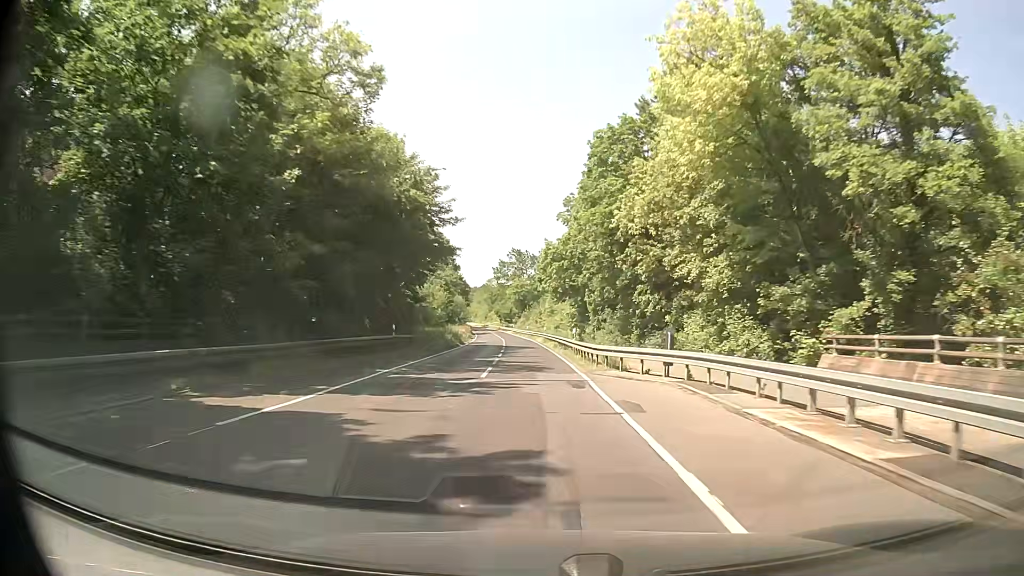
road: secondary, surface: asphalt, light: Day
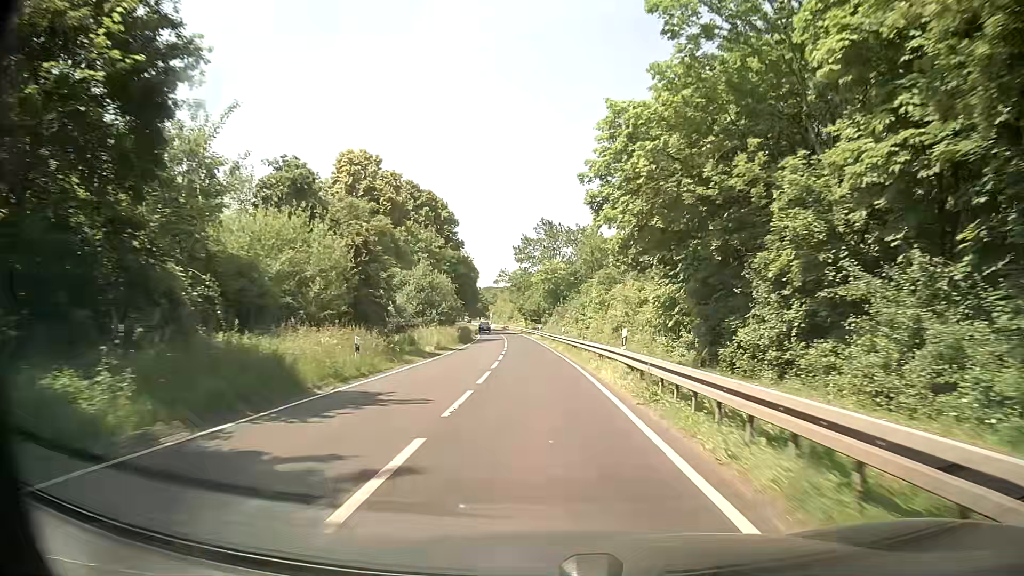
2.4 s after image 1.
(-1.0, +43.7) m; -3°
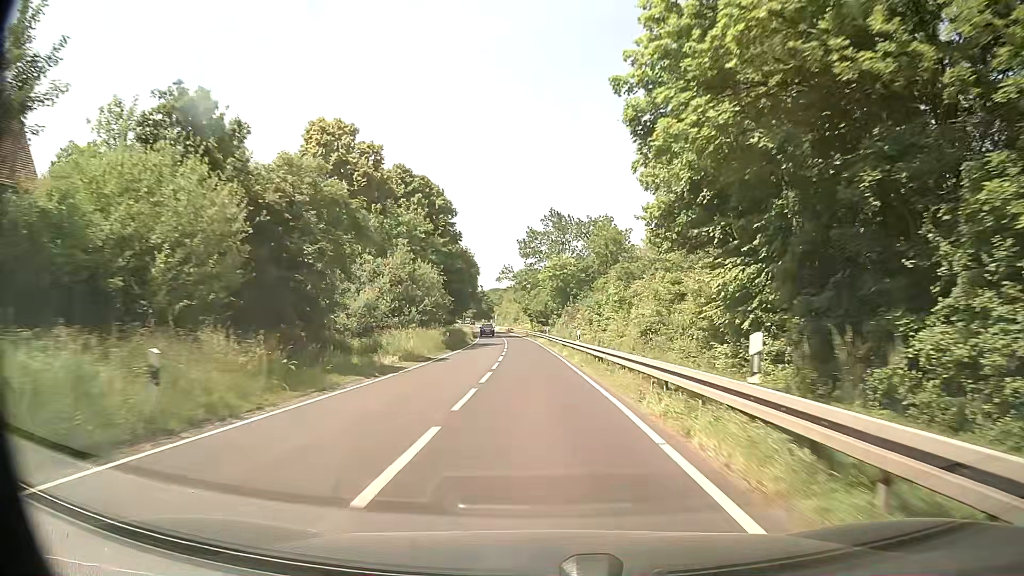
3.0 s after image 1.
(-0.1, +10.9) m; -1°
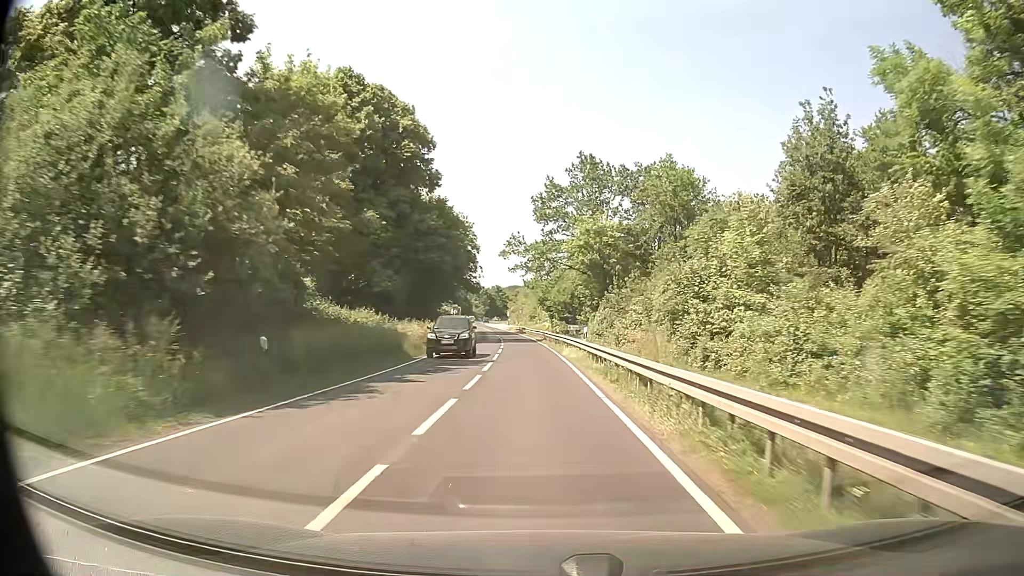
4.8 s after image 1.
(-0.4, +32.9) m; -1°
